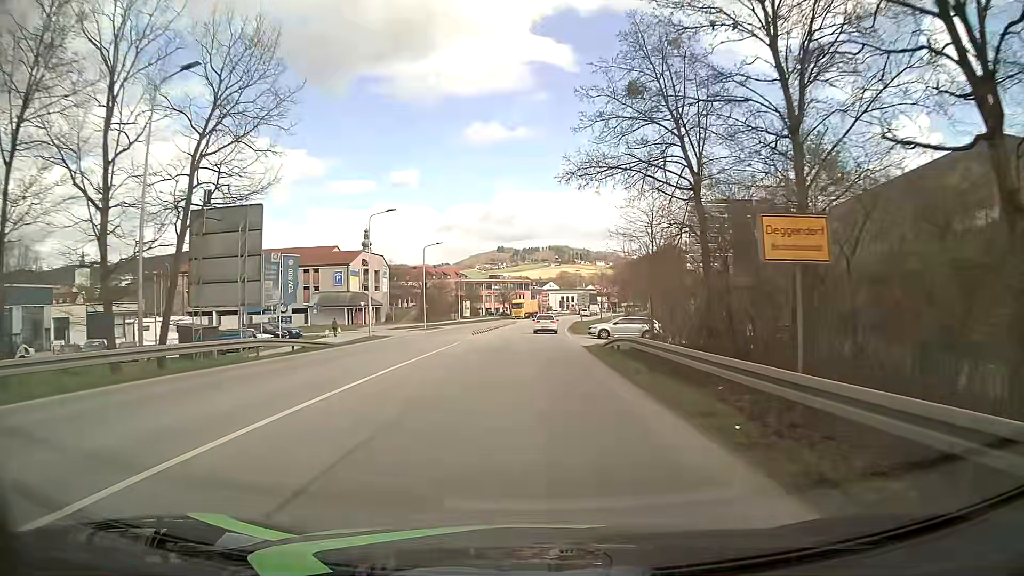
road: secondary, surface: asphalt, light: Day
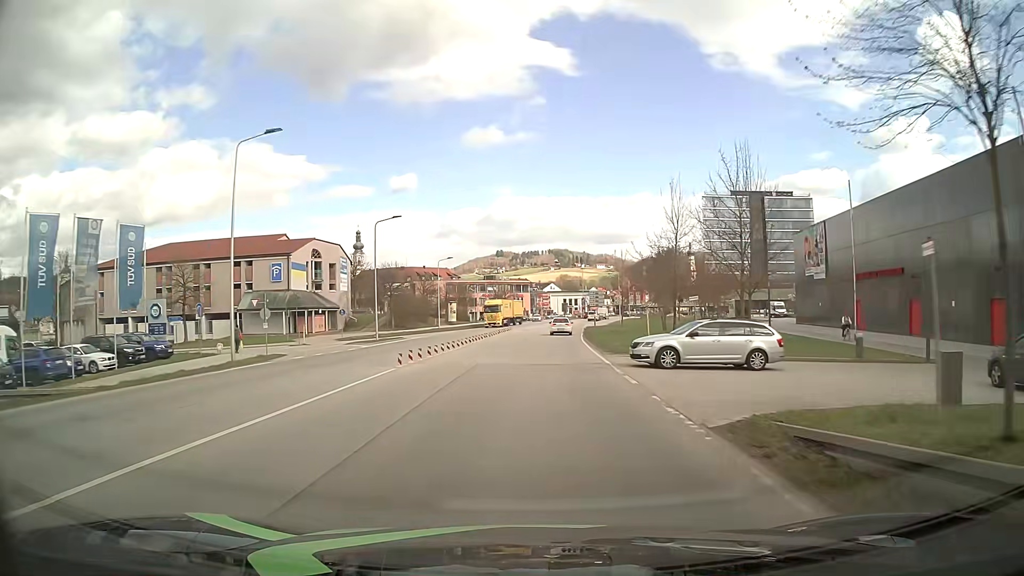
(+0.1, +22.4) m; +1°
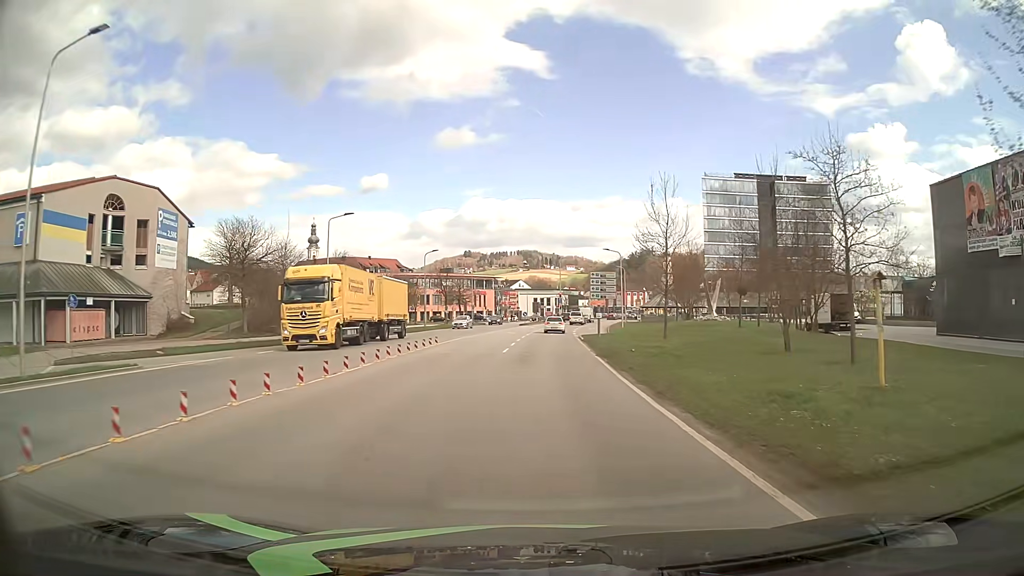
(+0.4, +35.8) m; +2°
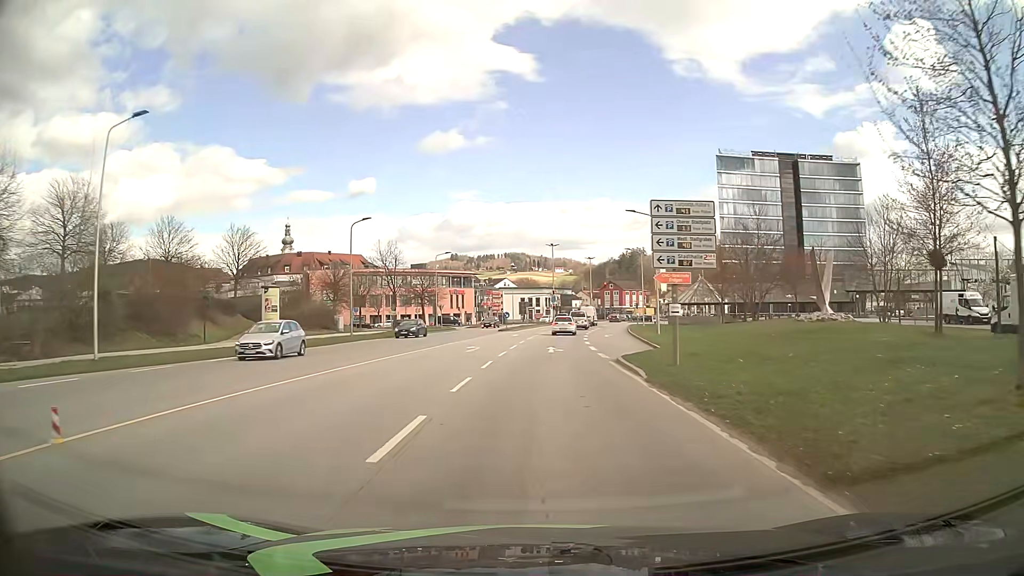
(+0.3, +27.1) m; +1°
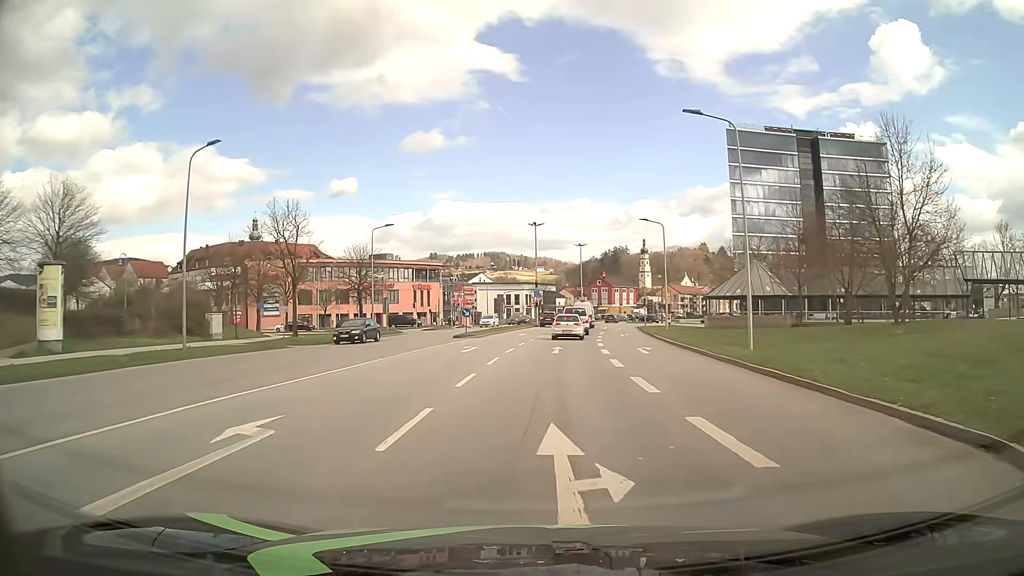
(+0.2, +22.9) m; +1°
